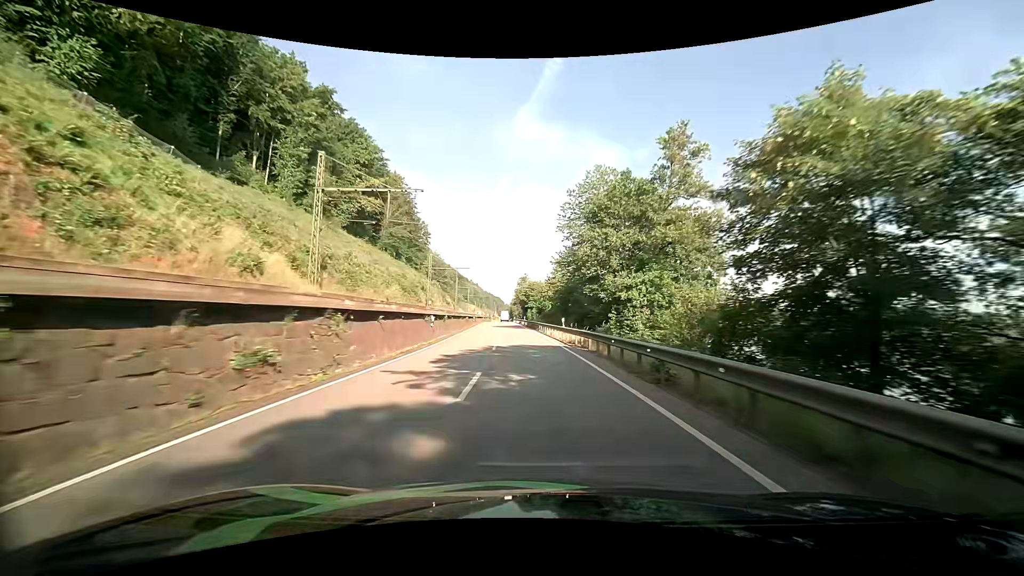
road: primary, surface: asphalt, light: Day
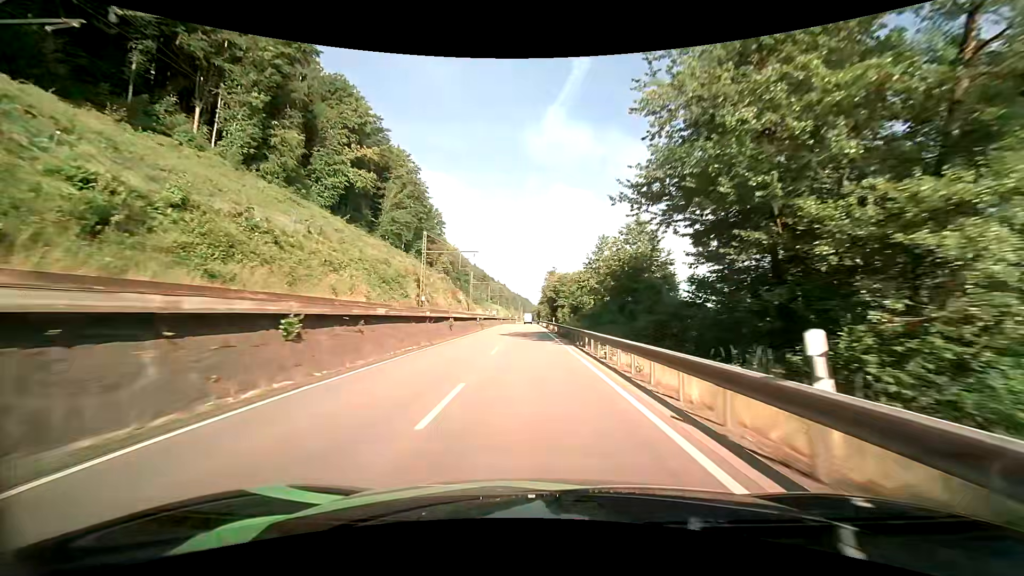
(-0.6, +25.9) m; -3°
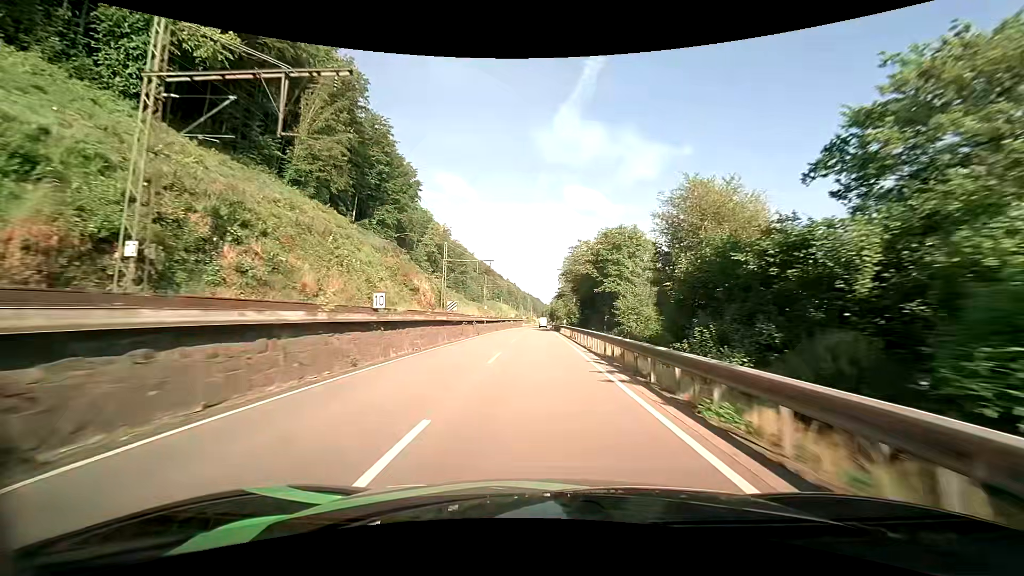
(-1.0, +51.3) m; -1°
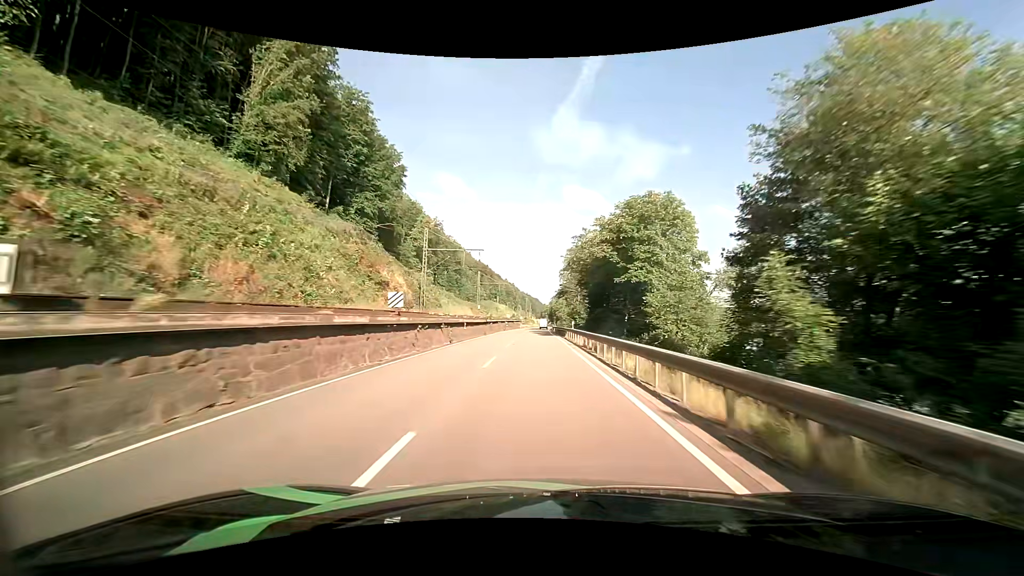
(0.0, +12.6) m; 0°
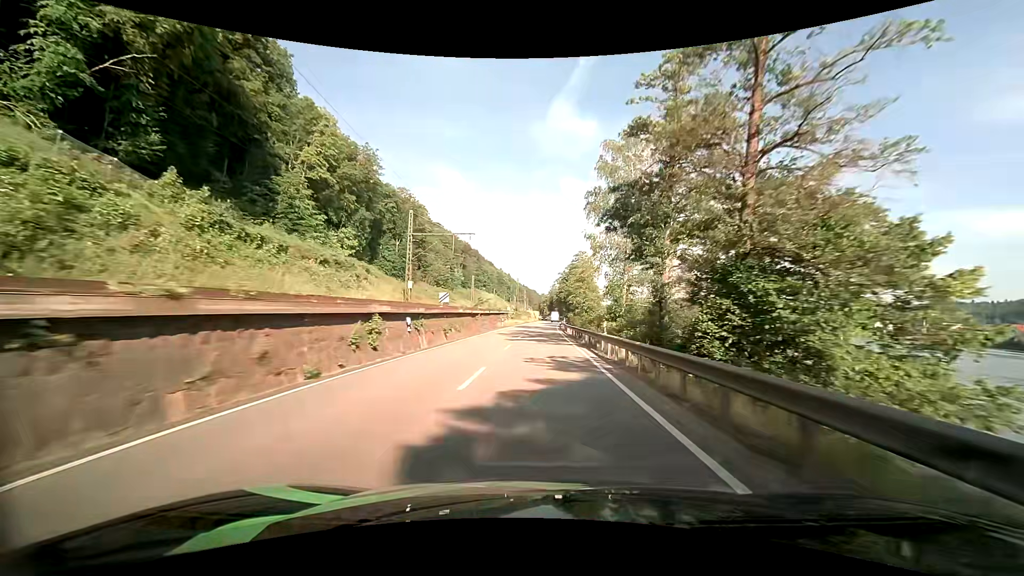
(-0.1, +64.3) m; 0°
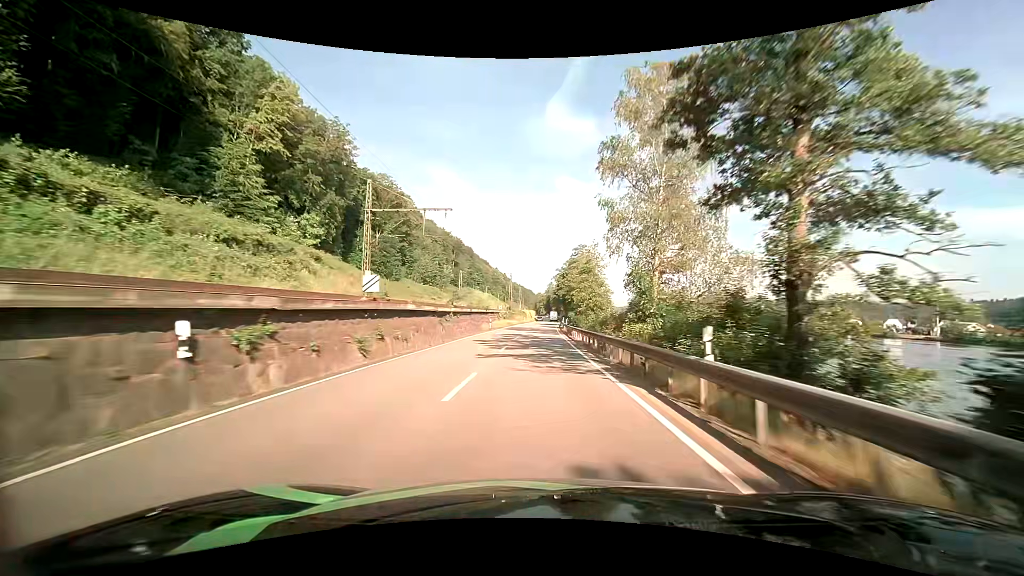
(0.0, +13.1) m; 0°
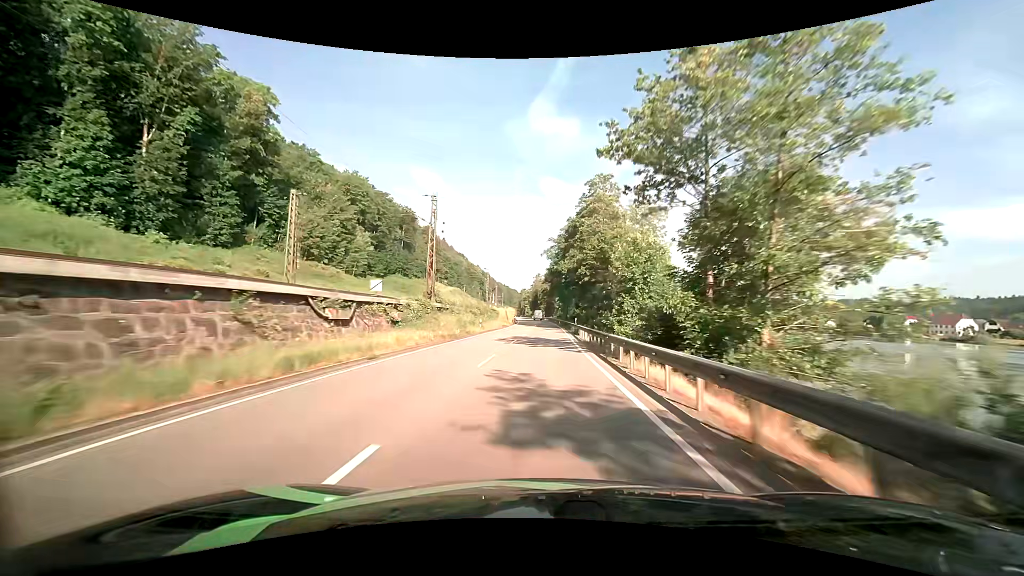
(+0.8, +66.6) m; +2°
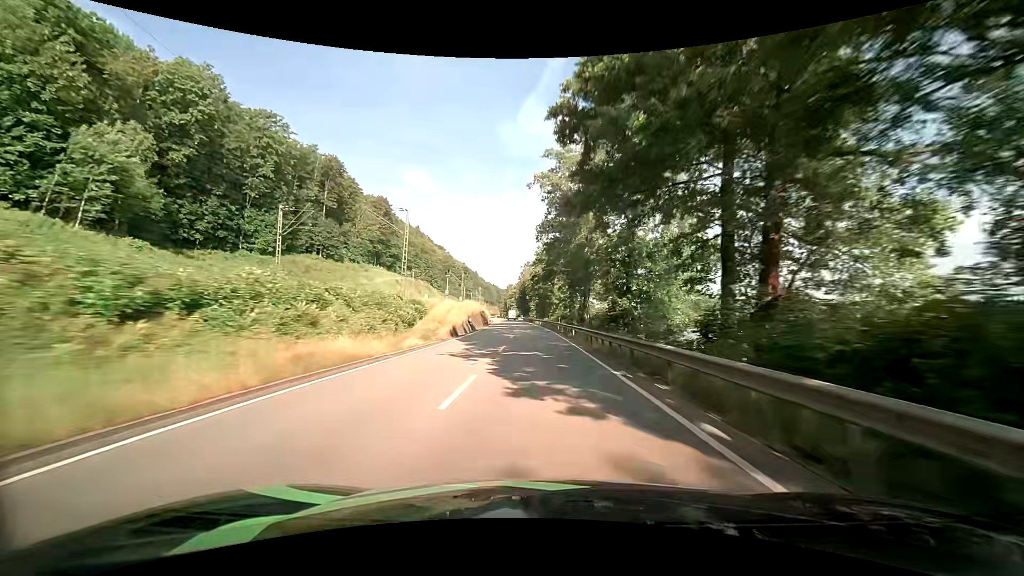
(+0.3, +53.6) m; 0°
(0, +10) (0, +20) (0, +30) (0, +40) (-1, +50) (-1, +60) (-1, +70) (-2, +80) (-3, +90) (-3, +100) m
